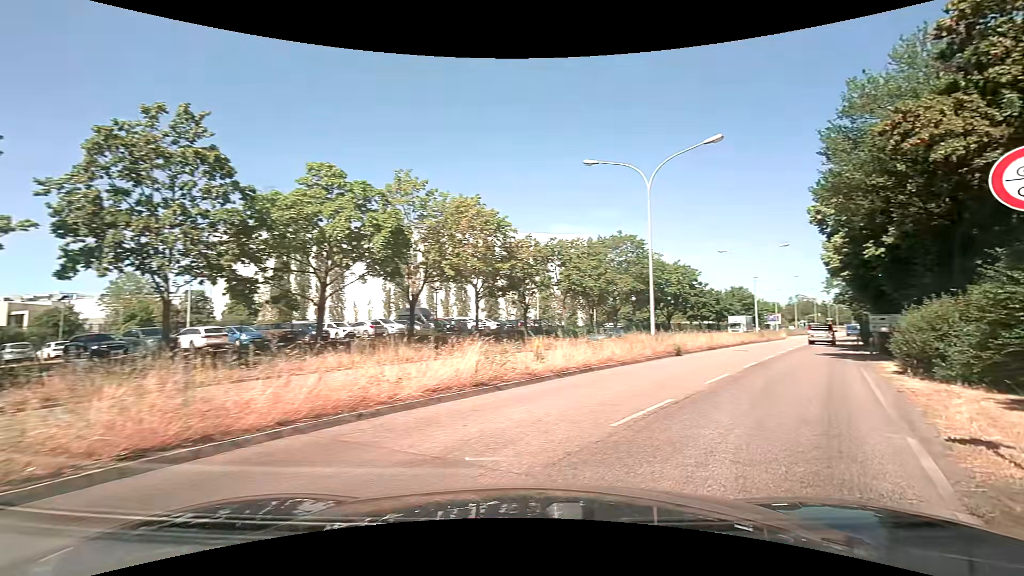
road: unclassified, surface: asphalt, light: Day
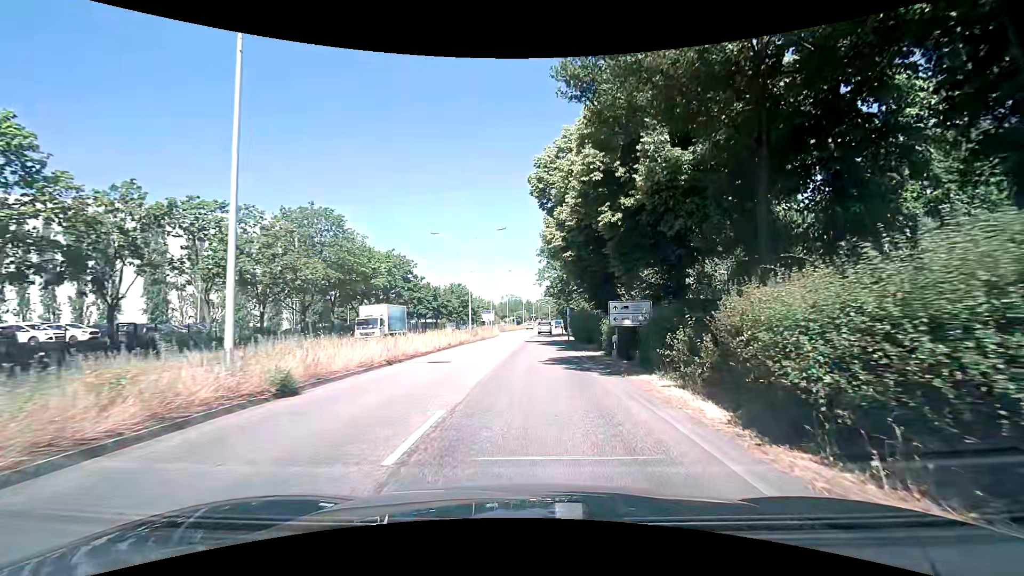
(+5.0, +13.1) m; +29°
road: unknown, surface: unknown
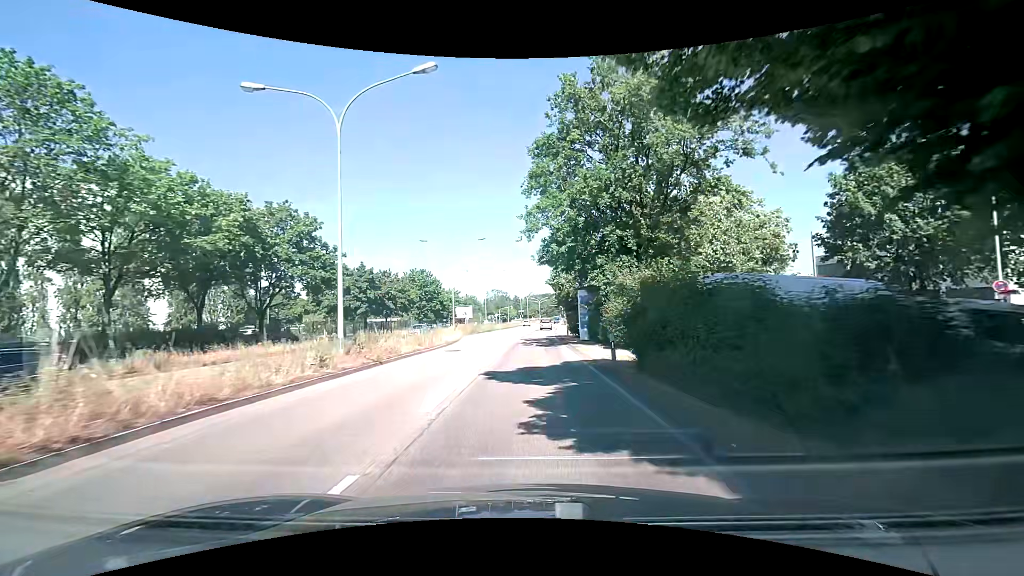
(+0.8, +27.9) m; +1°
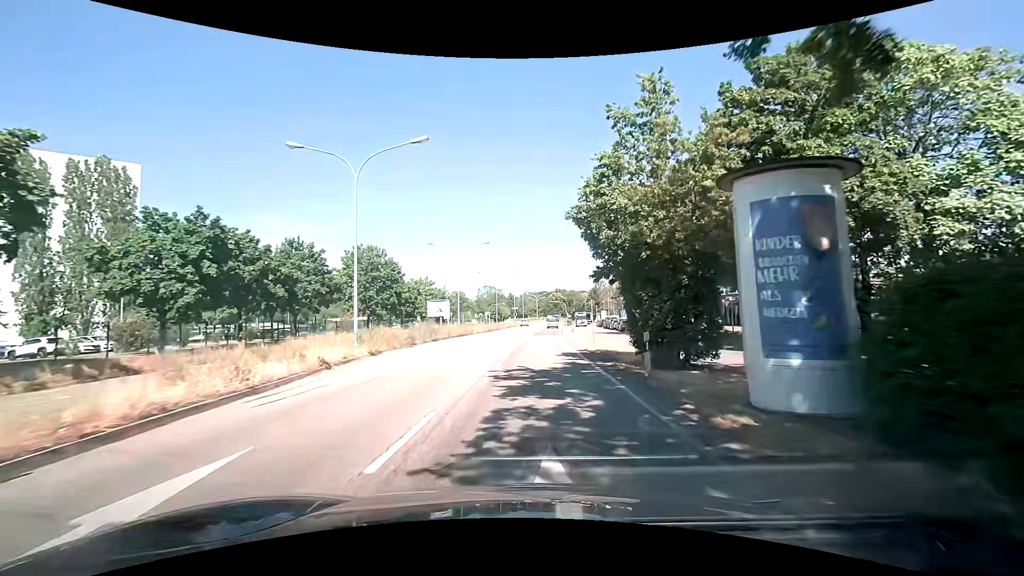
(+0.2, +27.2) m; +1°
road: primary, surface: asphalt
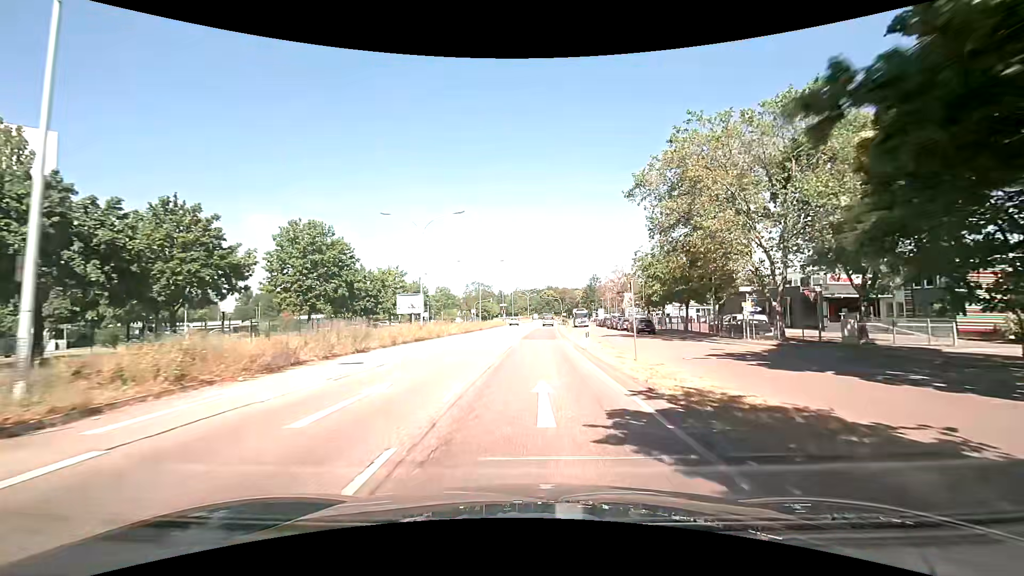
(+0.1, +14.3) m; +1°
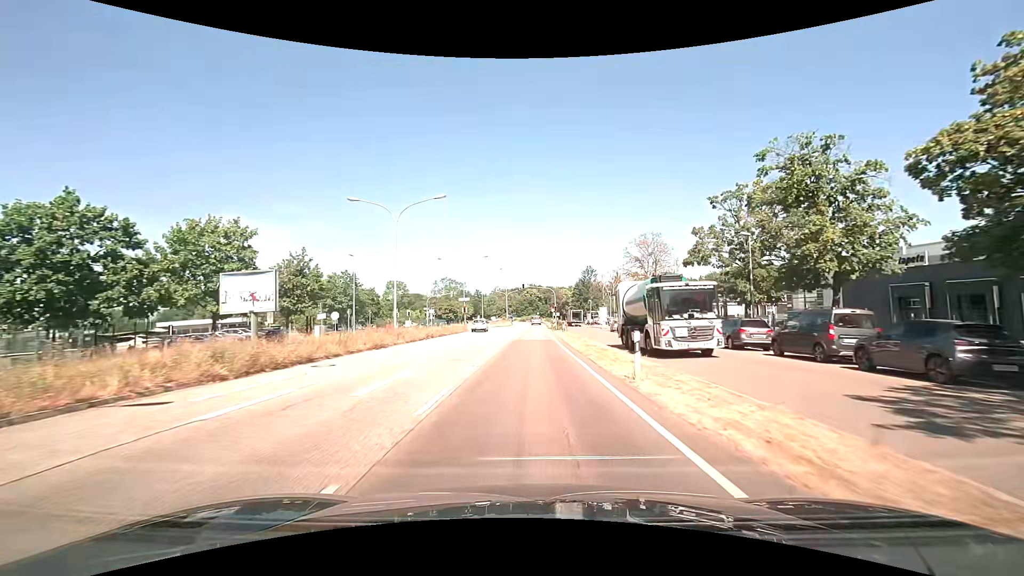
(+0.6, +37.2) m; +2°
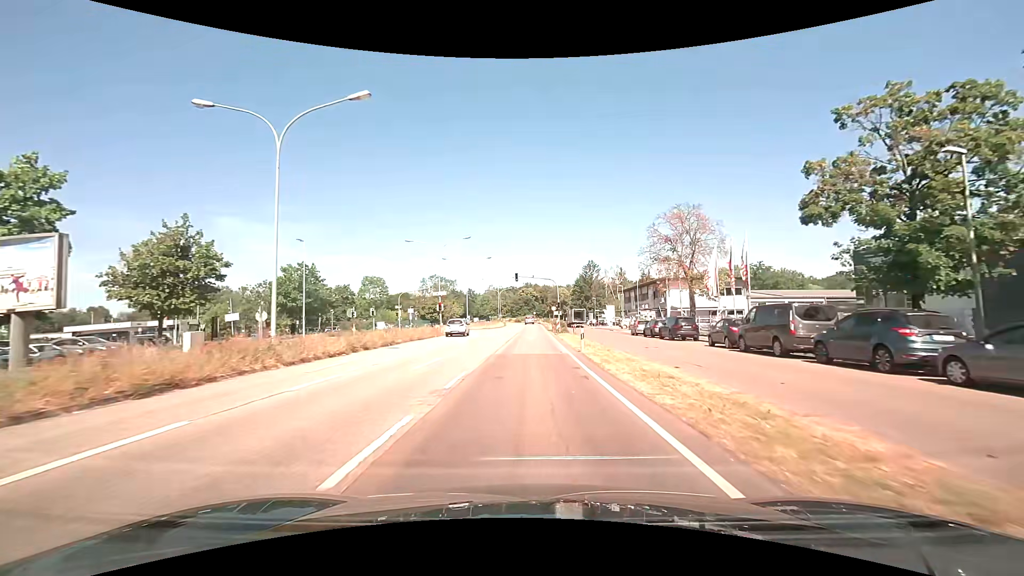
(-0.1, +15.3) m; 0°
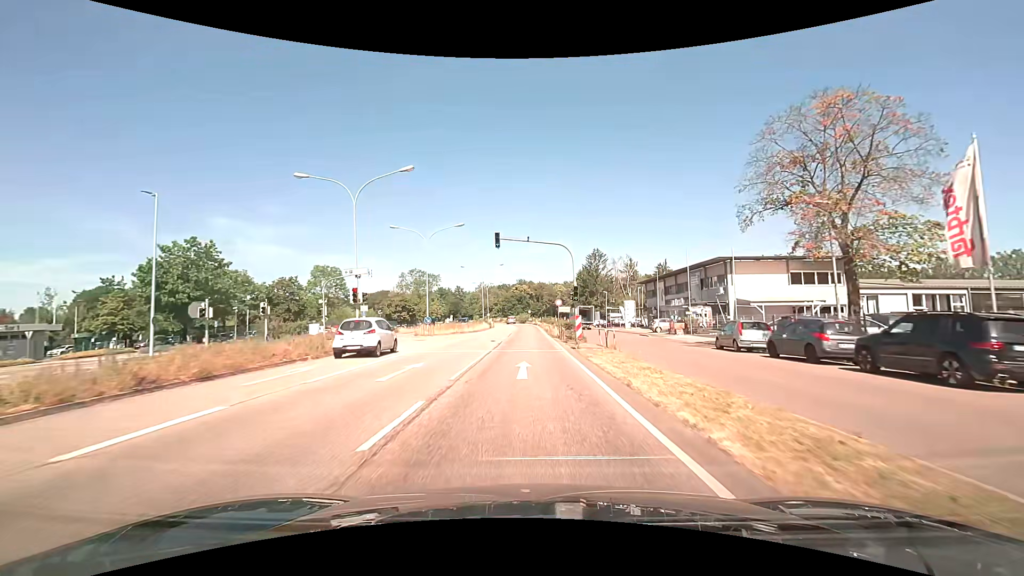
(0.0, +23.0) m; 0°
(0, +10) (0, +20) (0, +30) (0, +40) (0, +50) (0, +60) (-1, +70) (-1, +80) (-1, +90) (-2, +100) m
